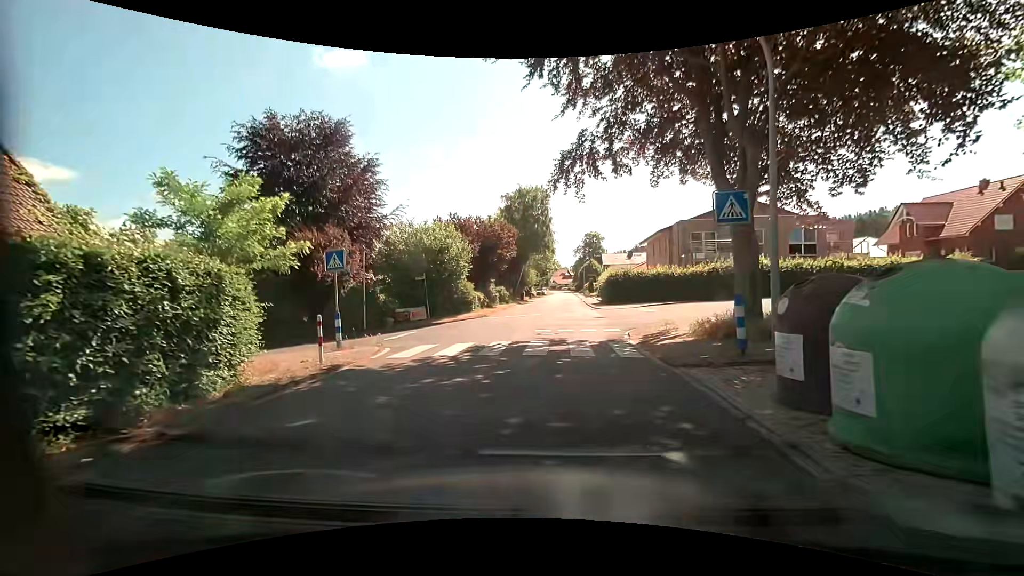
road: residential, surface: asphalt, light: Day
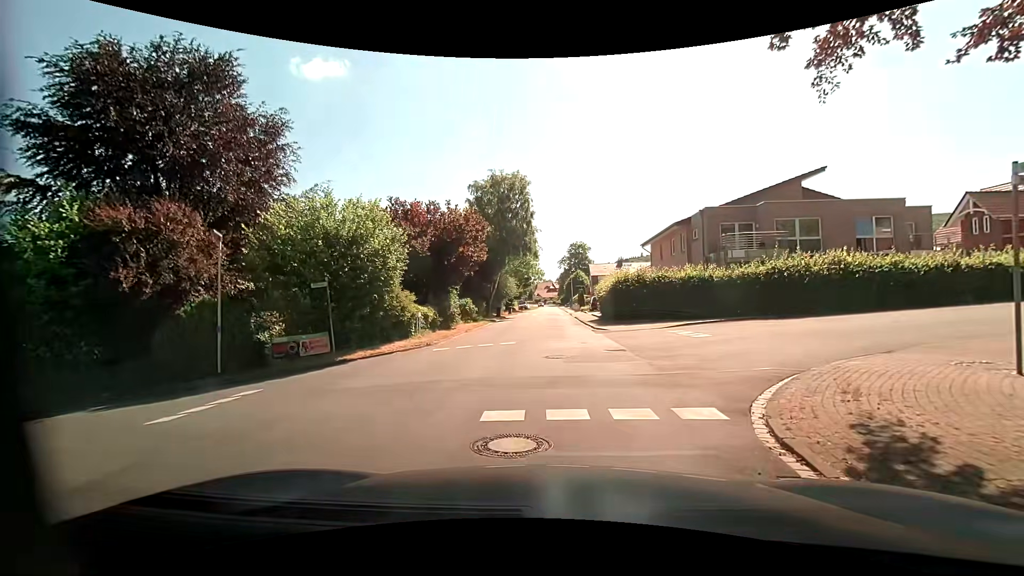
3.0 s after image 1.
(+0.4, +10.9) m; +2°
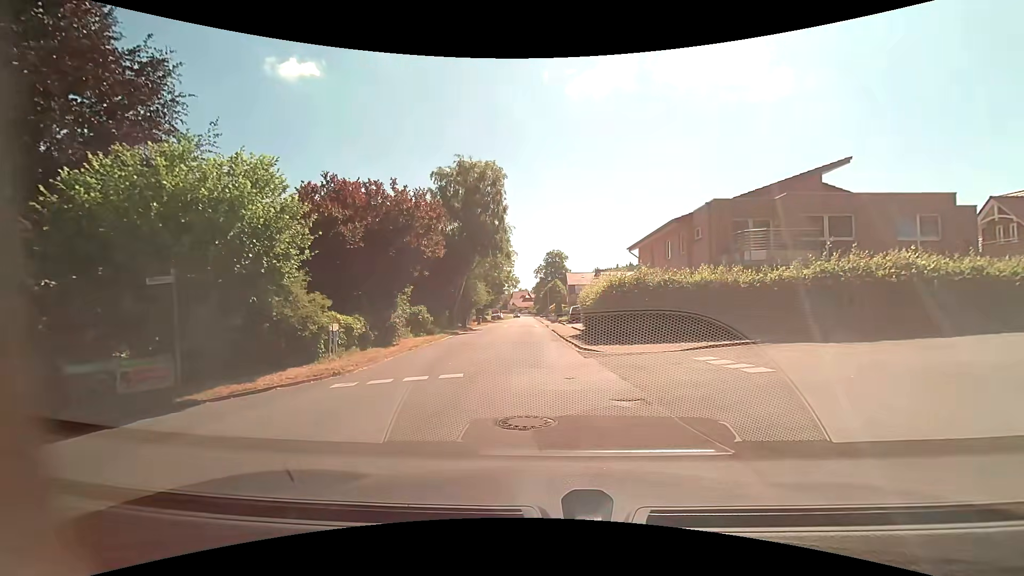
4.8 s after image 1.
(+0.2, +6.1) m; +2°
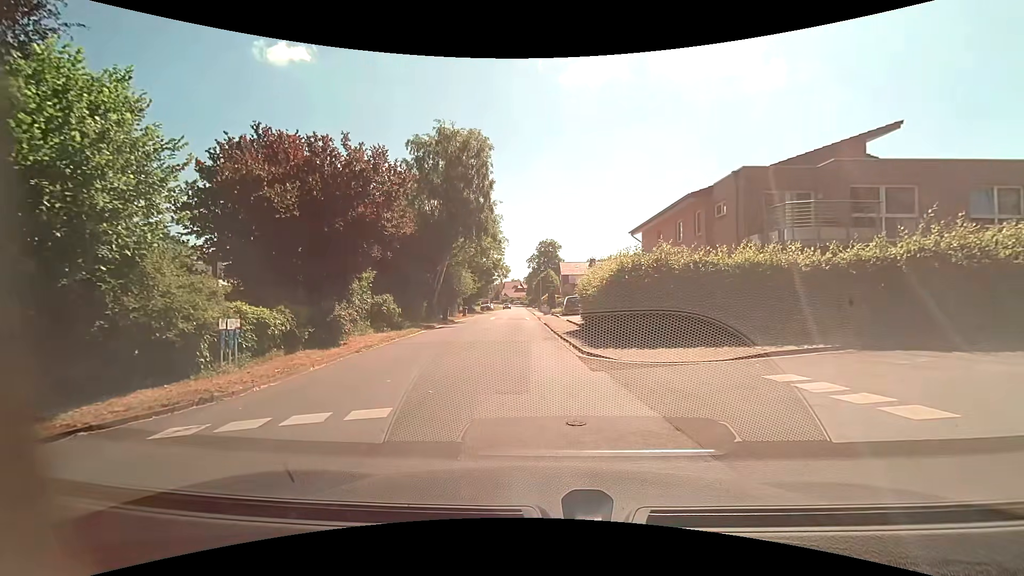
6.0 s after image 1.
(+0.2, +4.5) m; +2°
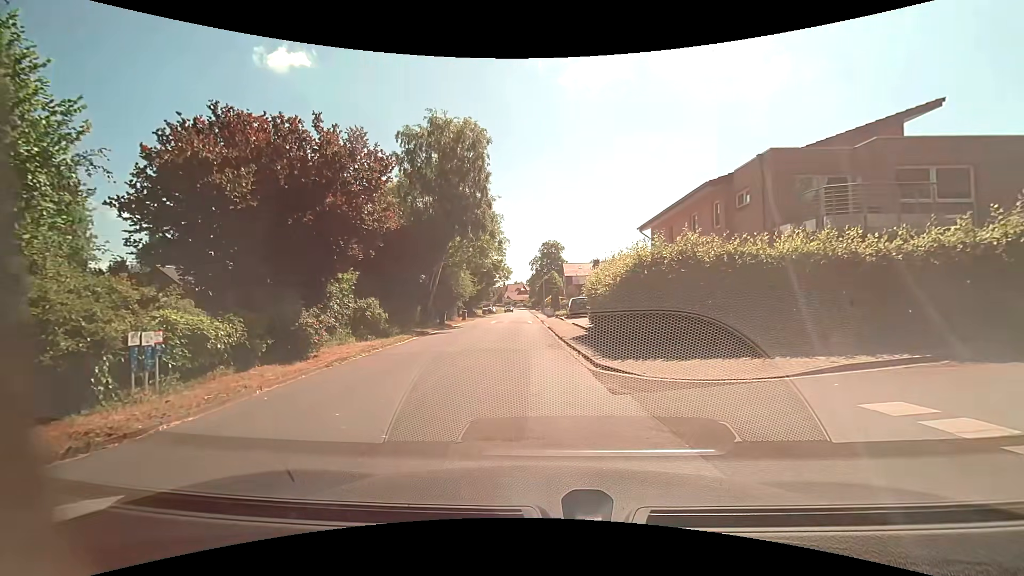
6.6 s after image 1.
(0.0, +2.3) m; +1°
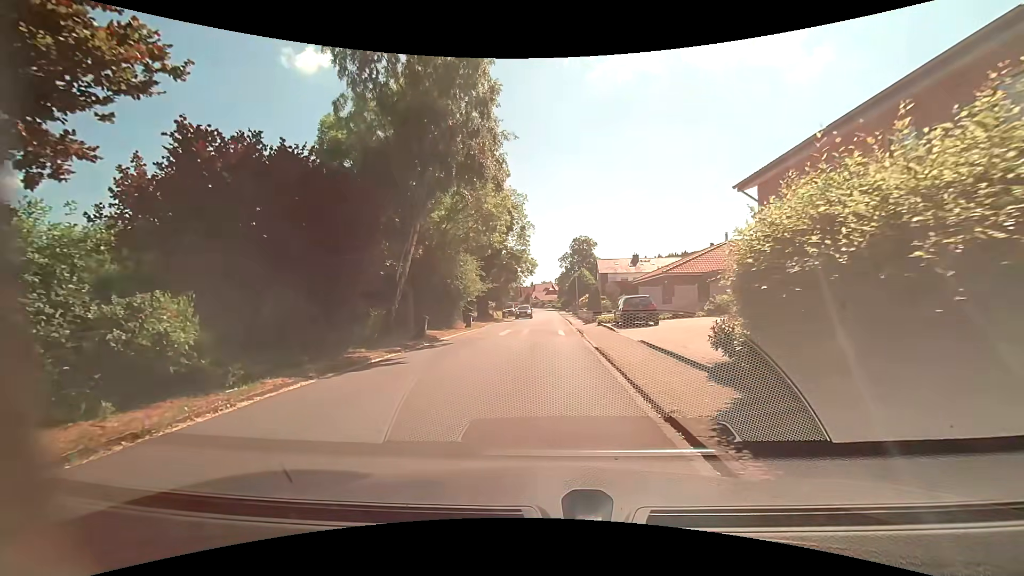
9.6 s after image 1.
(-0.6, +12.3) m; -4°
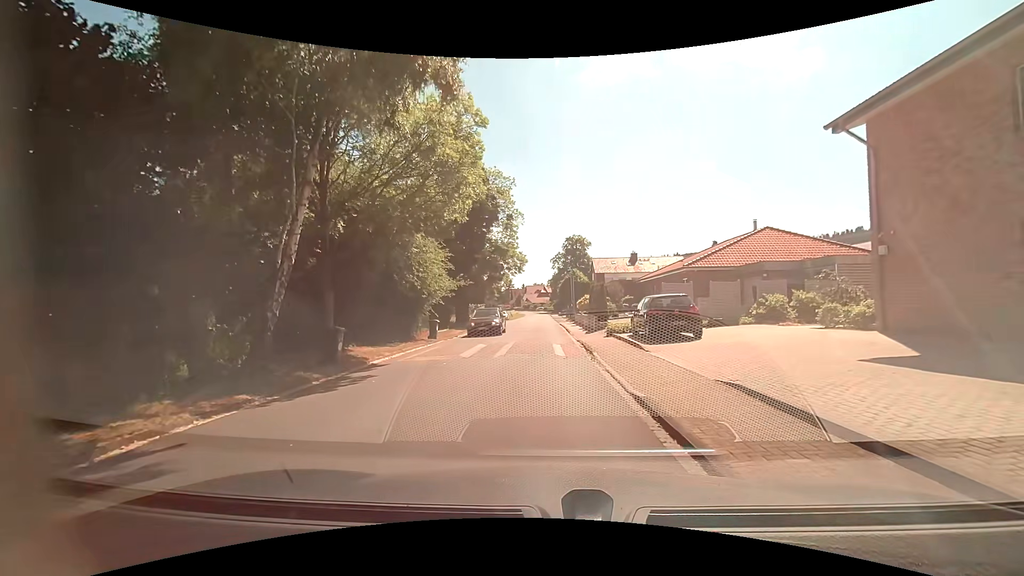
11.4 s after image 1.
(0.0, +7.8) m; +1°
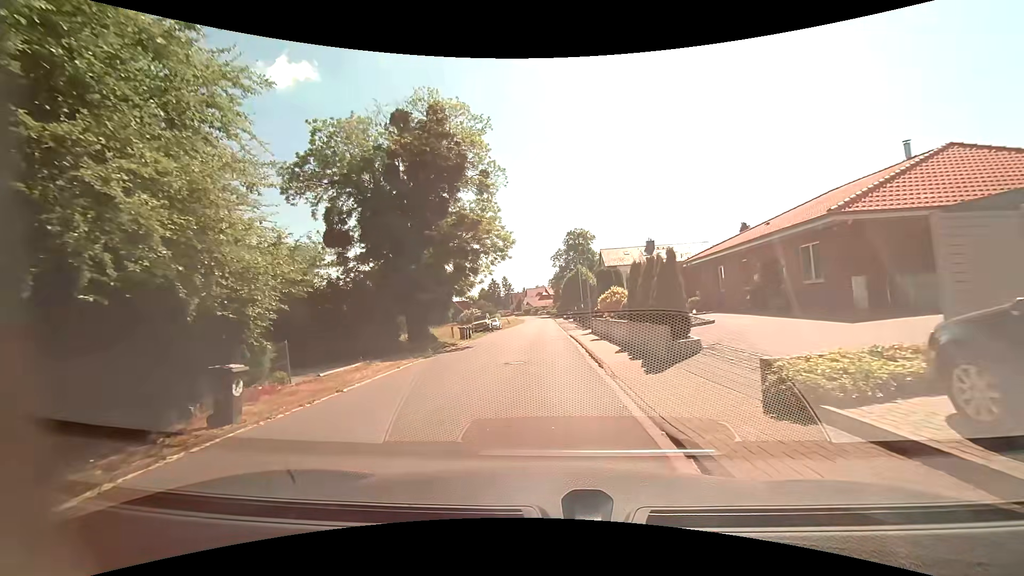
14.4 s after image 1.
(+0.1, +15.5) m; 0°
